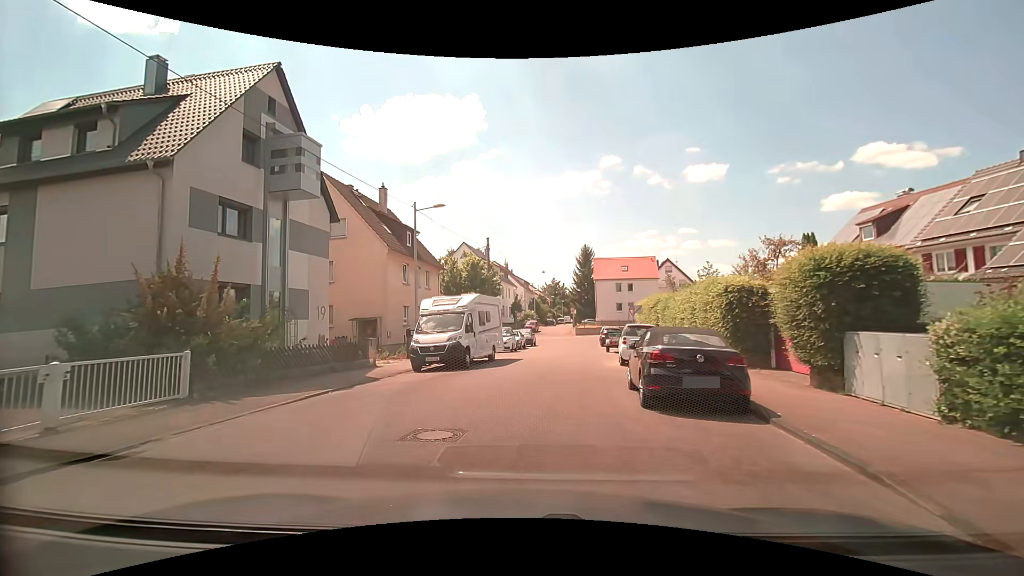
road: residential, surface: asphalt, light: Day
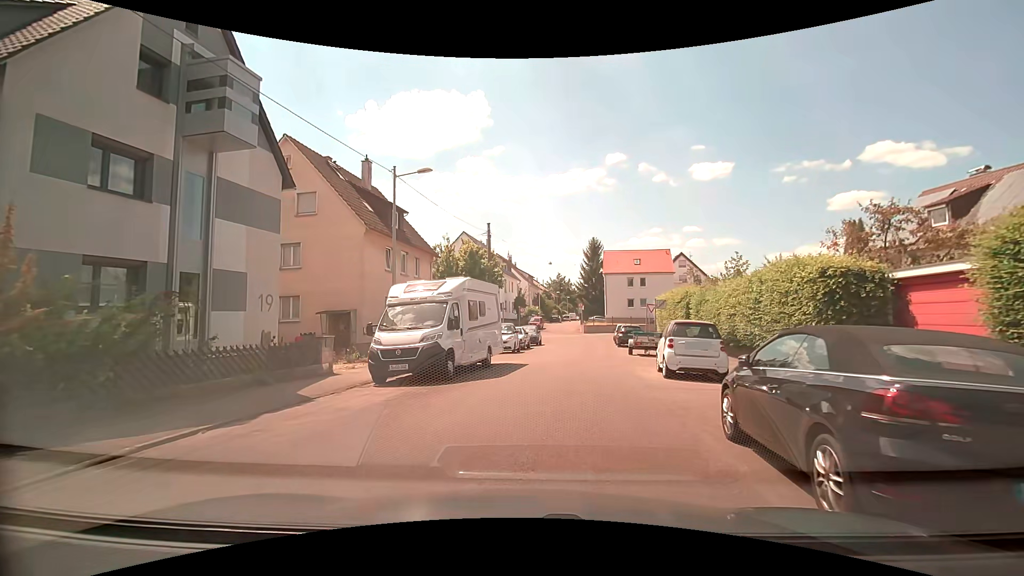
(-0.3, +5.2) m; -2°
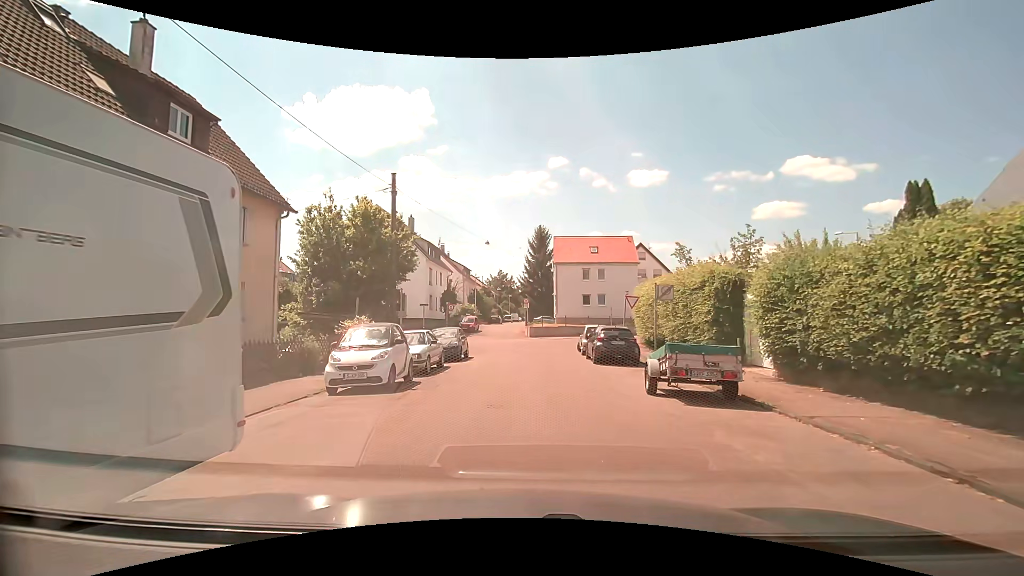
(+0.7, +13.9) m; +6°
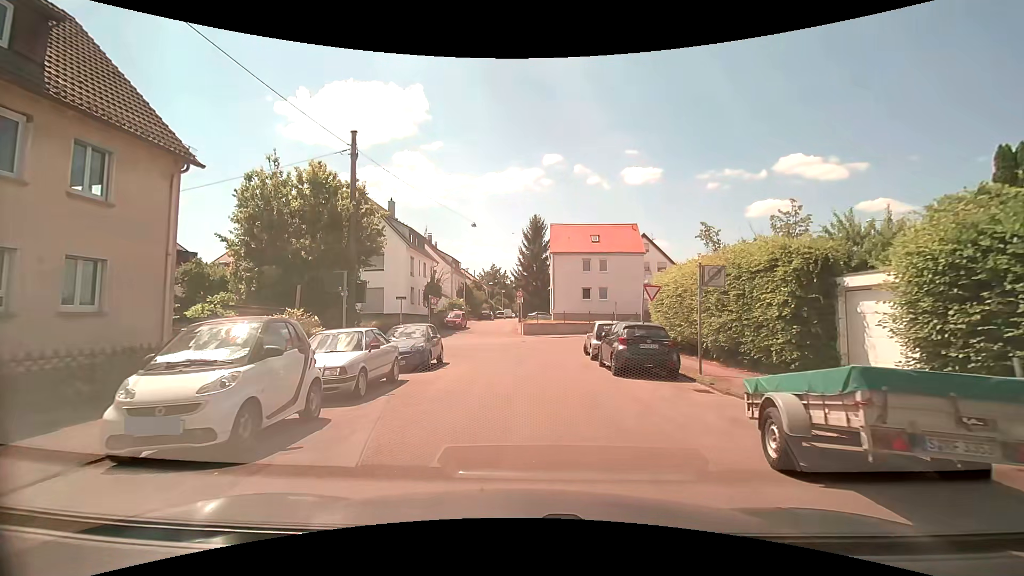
(0.0, +5.6) m; -1°
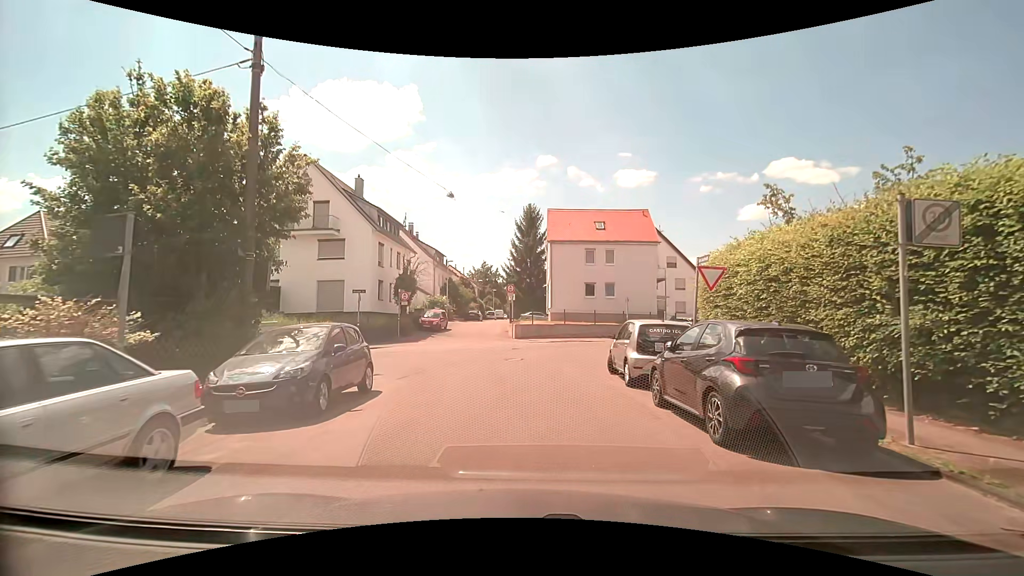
(+0.2, +7.7) m; +2°
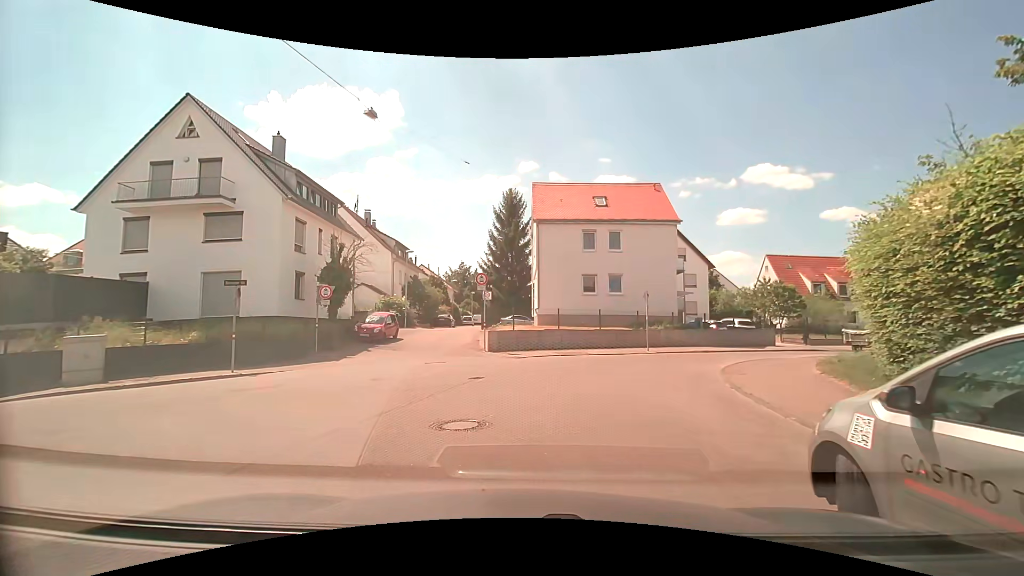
(+0.3, +10.3) m; +1°
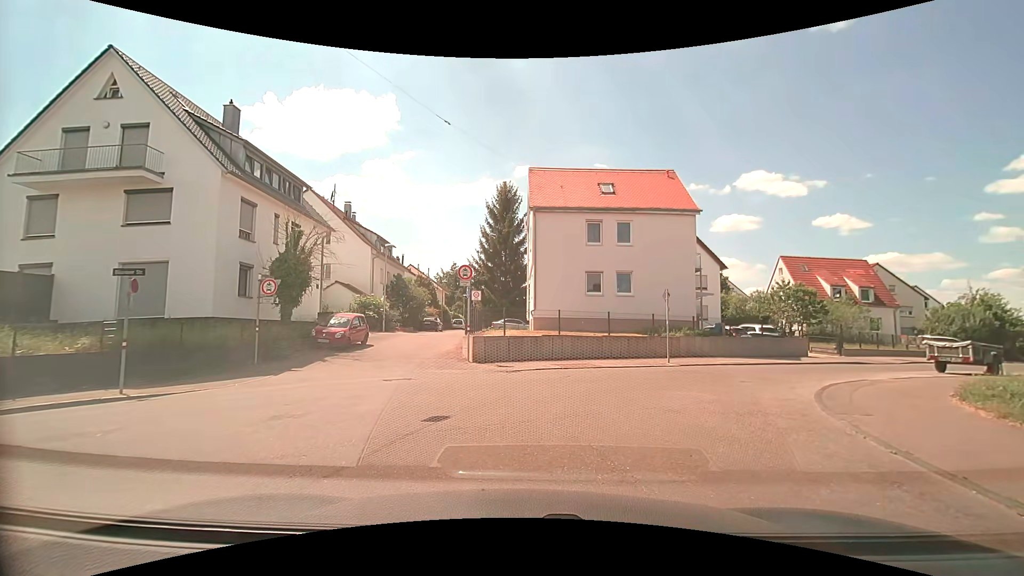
(+0.1, +4.4) m; -1°
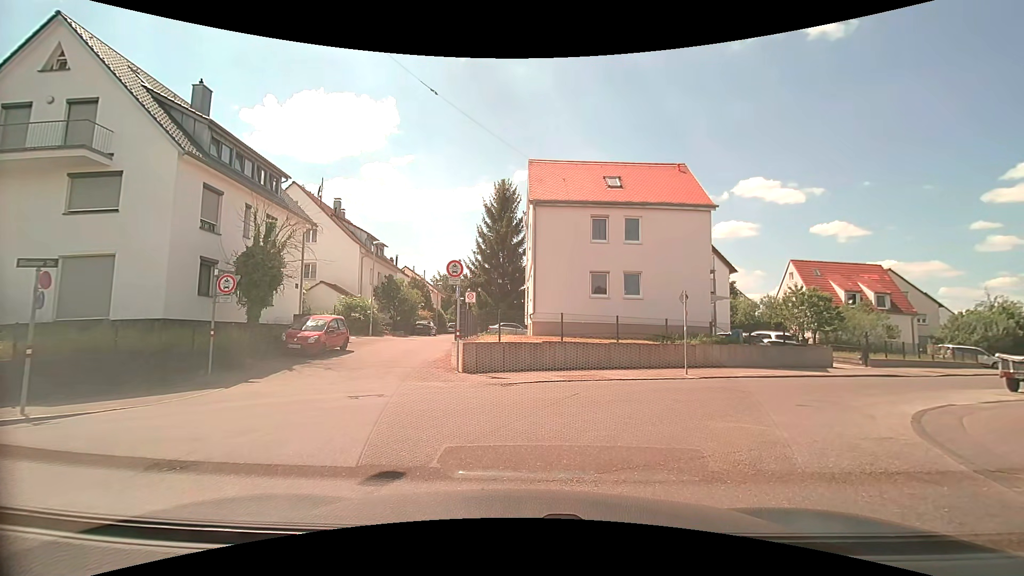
(+0.1, +2.4) m; +2°
